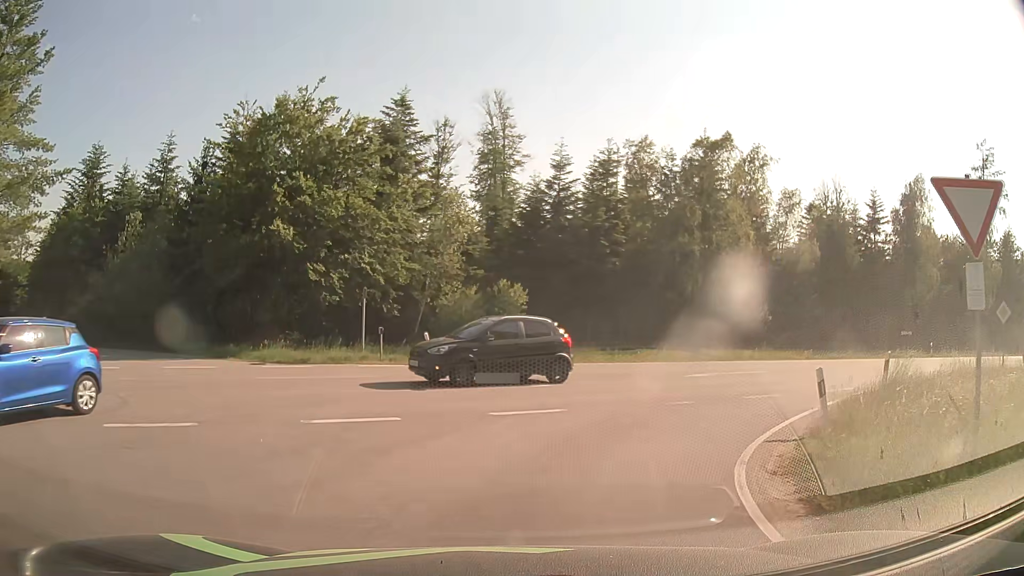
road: tertiary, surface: asphalt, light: Day
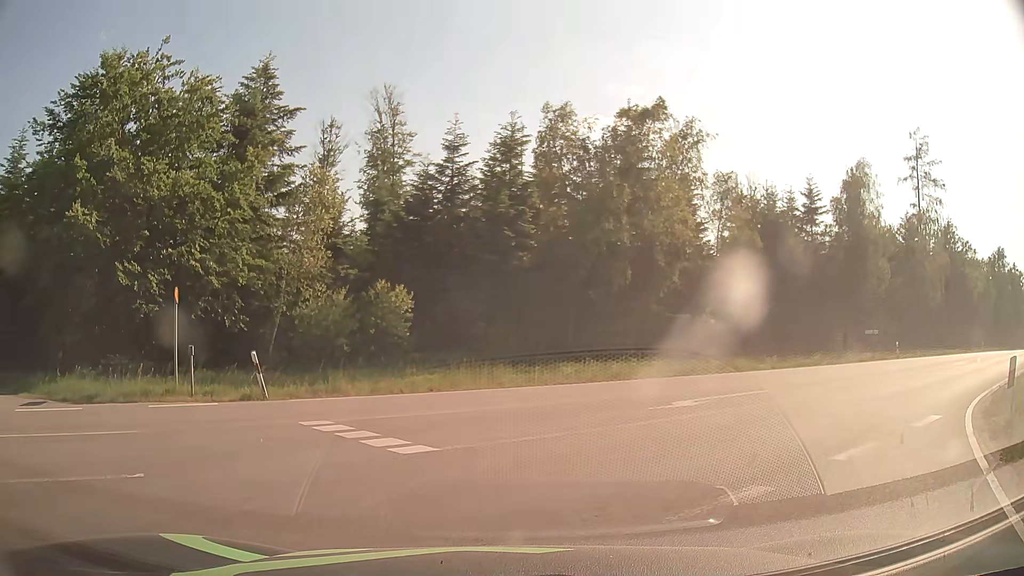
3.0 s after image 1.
(+0.4, +7.2) m; +8°
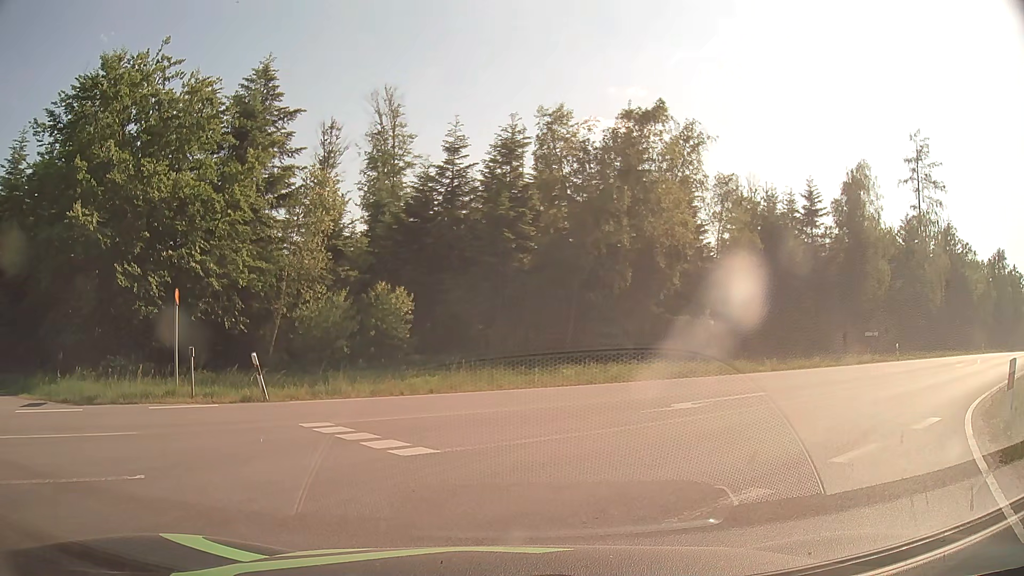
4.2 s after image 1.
(0.0, +0.1) m; 0°
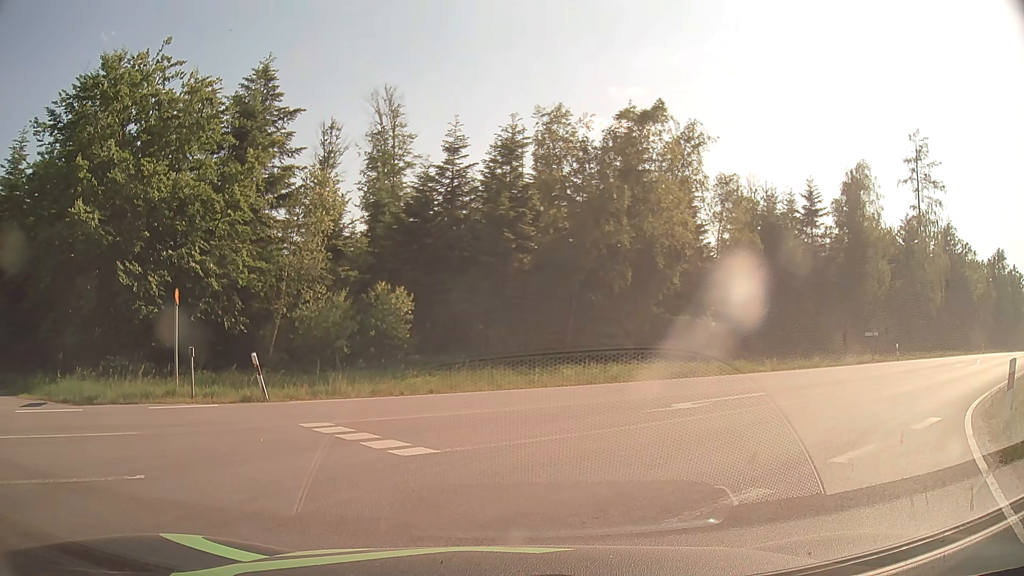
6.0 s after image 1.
(0.0, 0.0) m; 0°
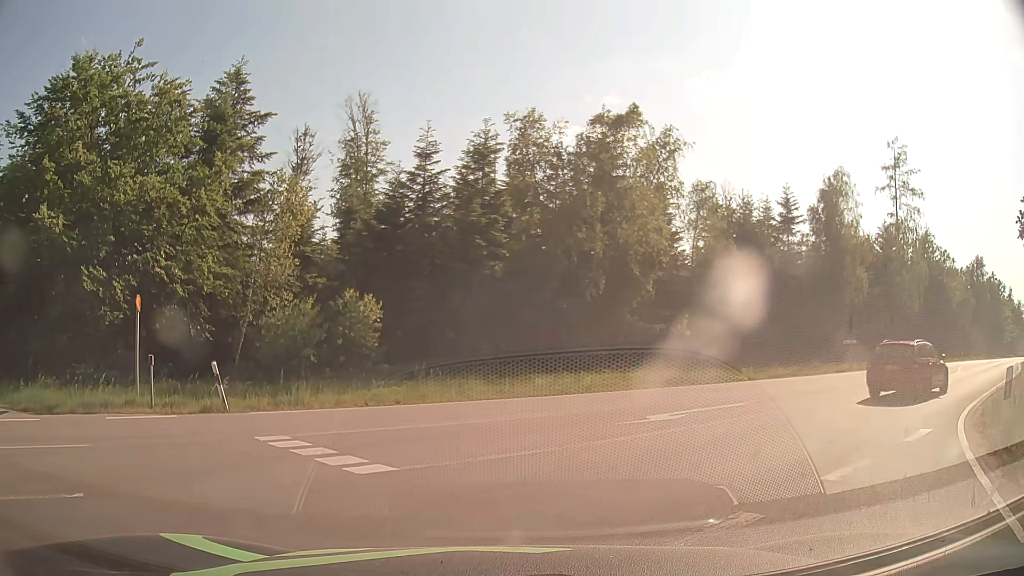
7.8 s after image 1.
(0.0, +0.7) m; +5°
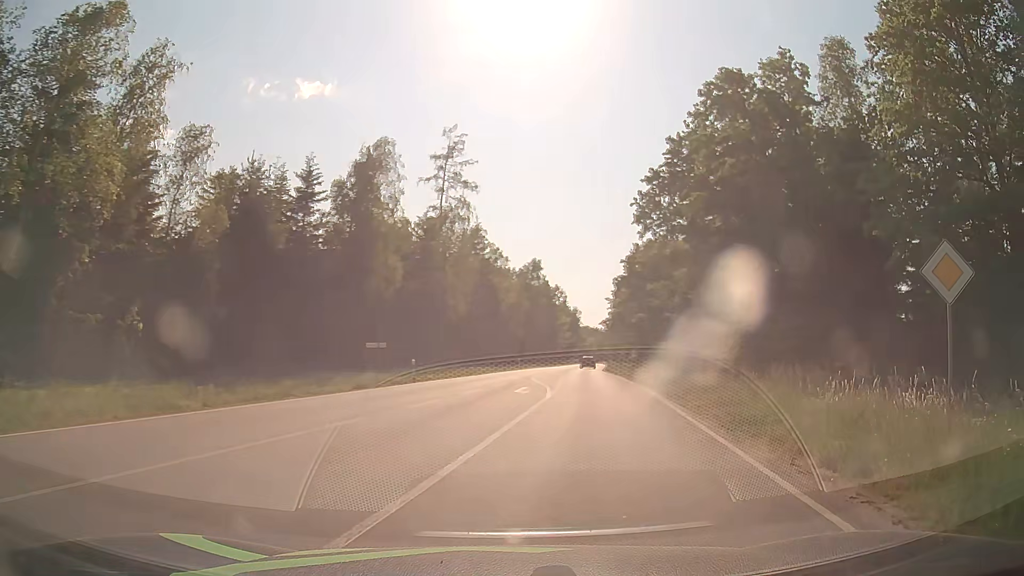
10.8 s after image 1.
(+4.3, +11.6) m; +40°
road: secondary
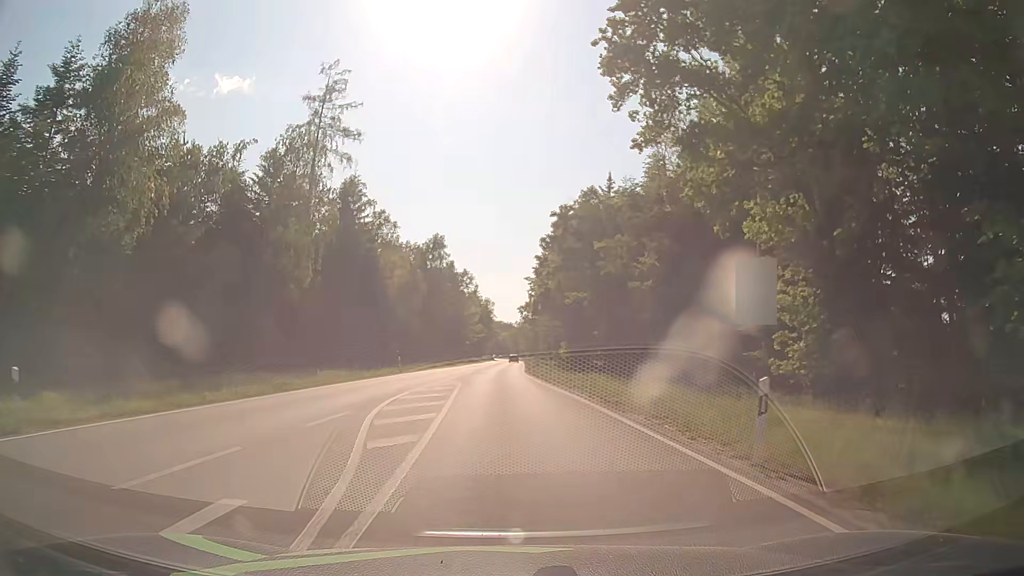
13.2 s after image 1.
(+2.4, +23.0) m; +8°
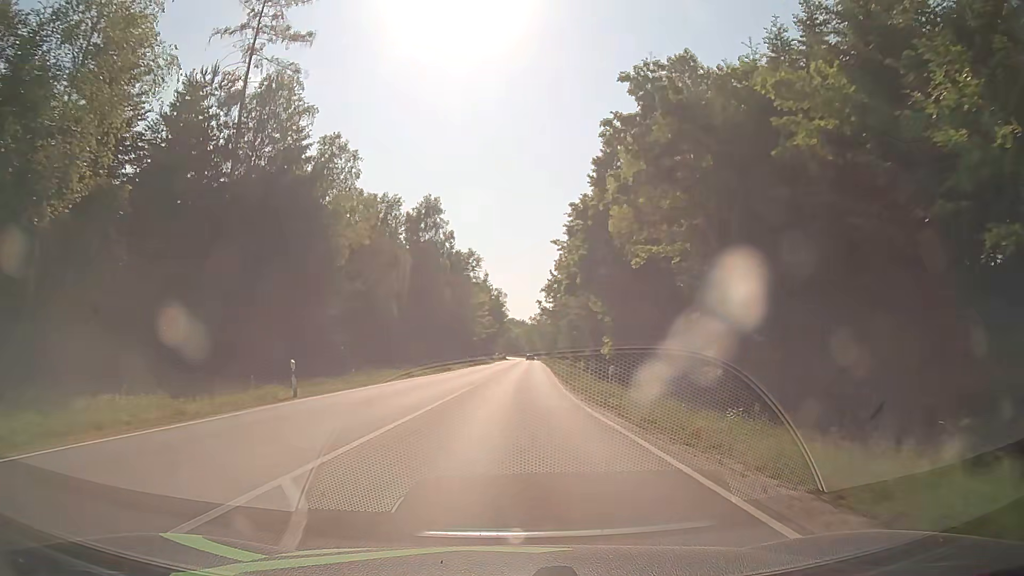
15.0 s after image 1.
(-0.6, +25.5) m; -1°
